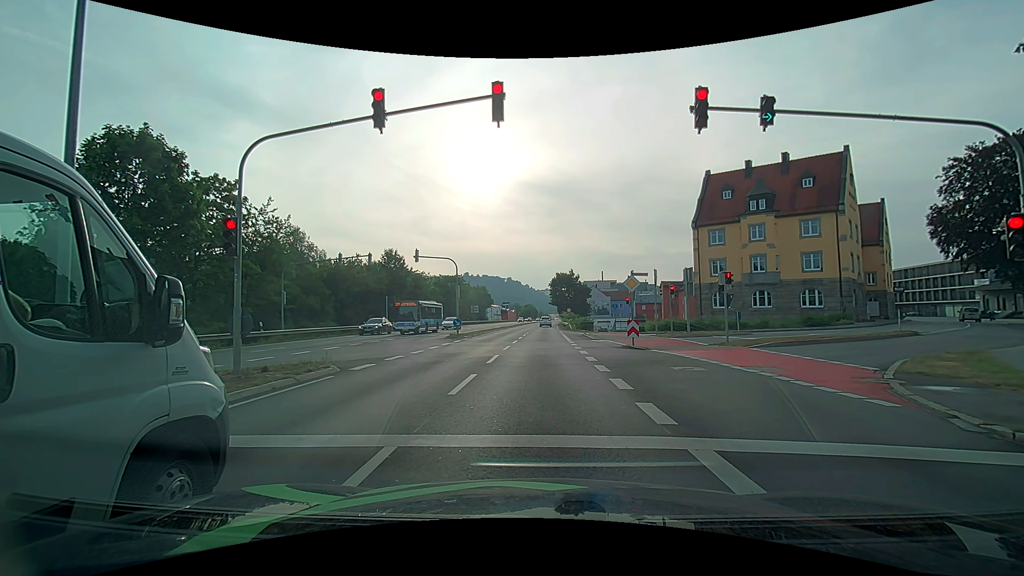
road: primary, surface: asphalt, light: Day
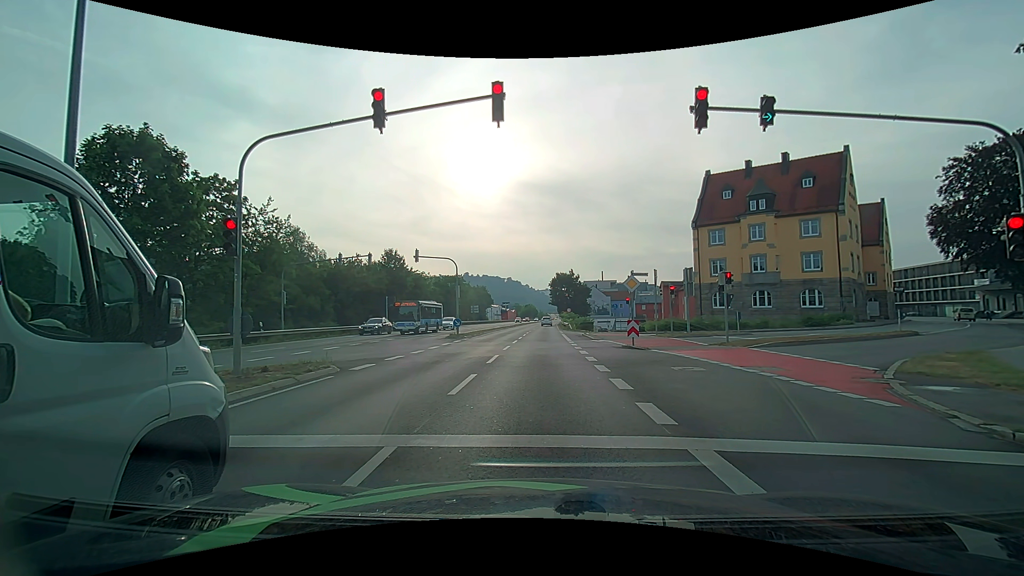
(0.0, 0.0) m; 0°
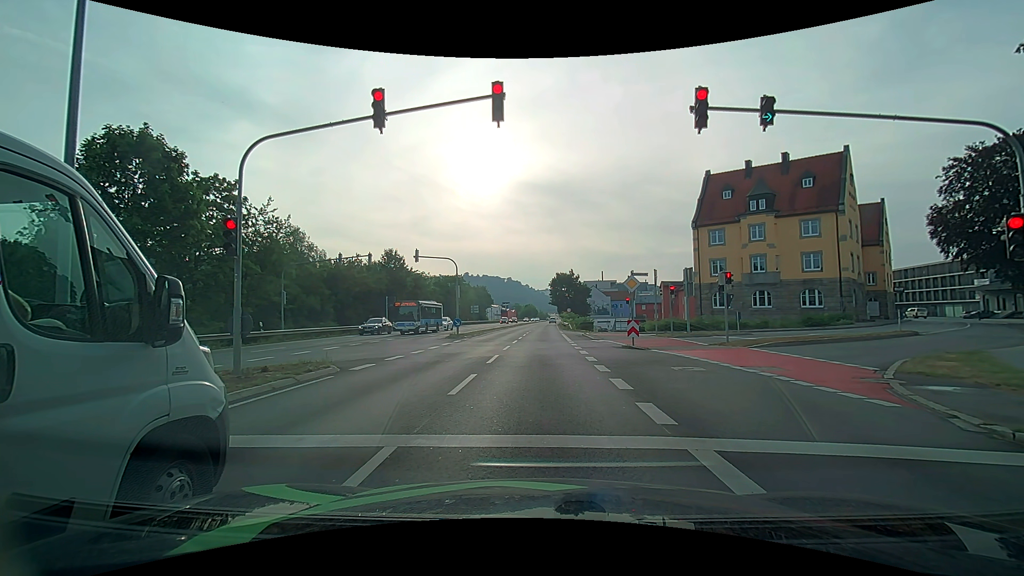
(0.0, 0.0) m; 0°
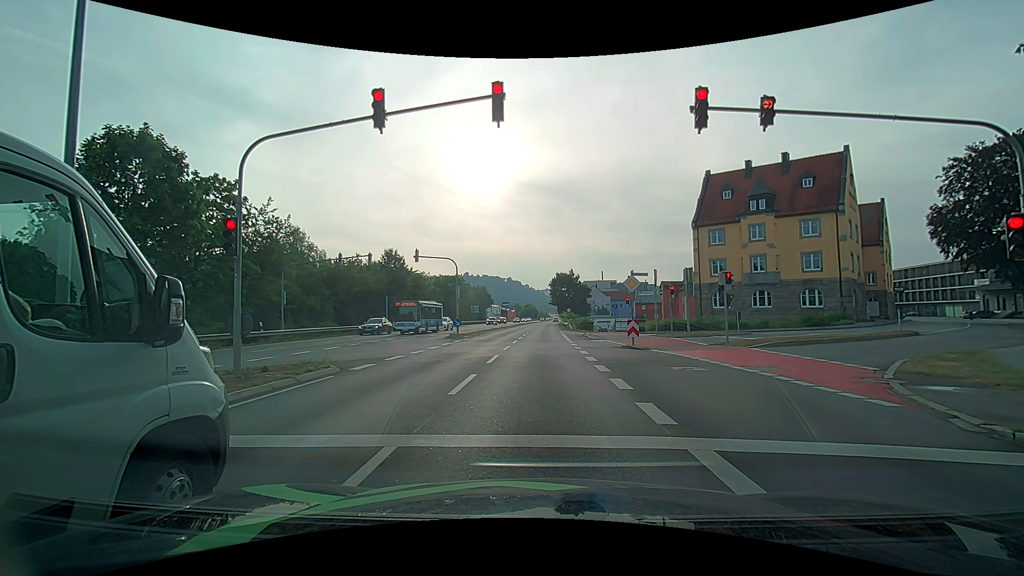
(0.0, 0.0) m; 0°
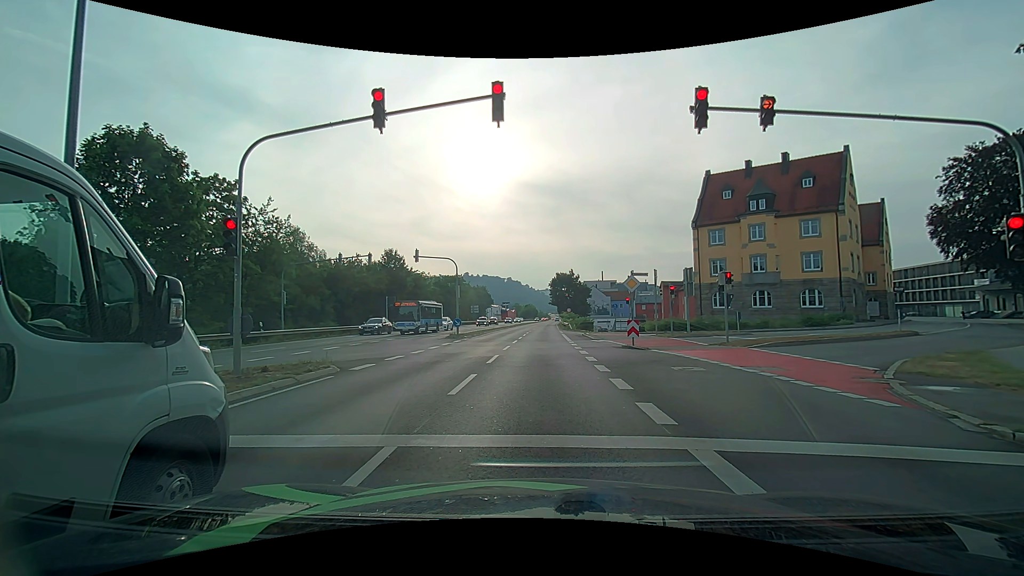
(0.0, 0.0) m; 0°
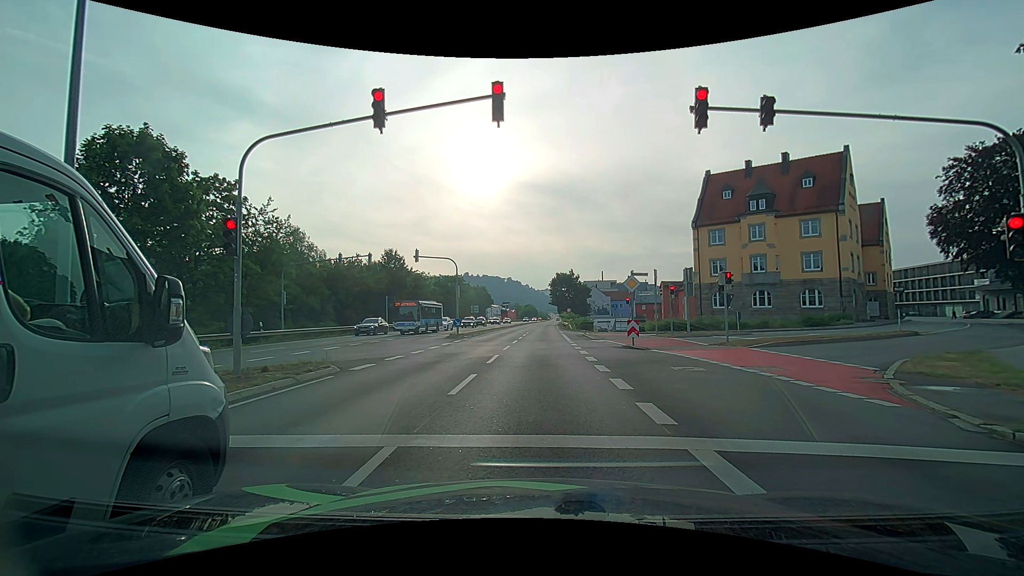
(0.0, 0.0) m; 0°
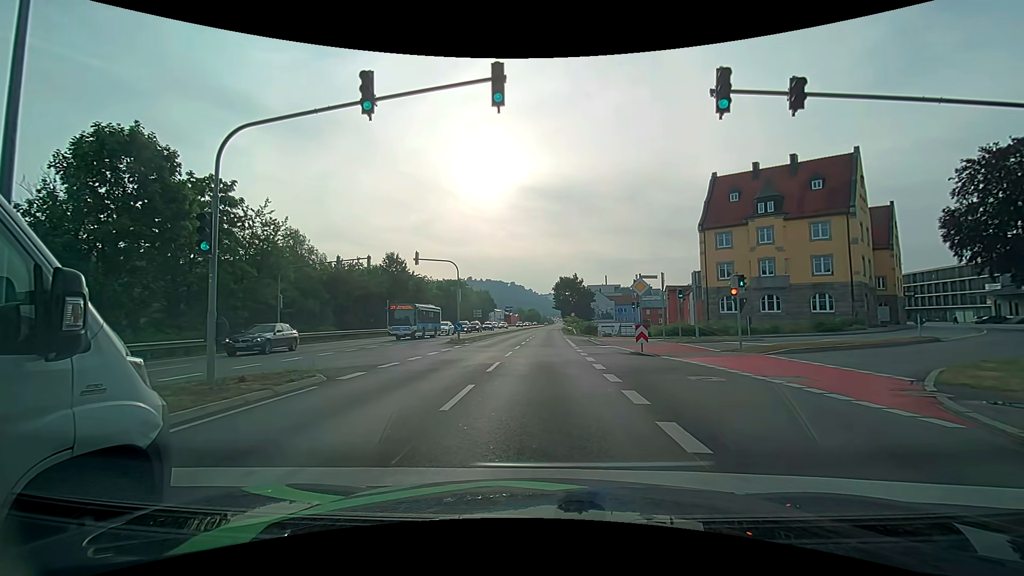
(0.0, +1.2) m; +1°
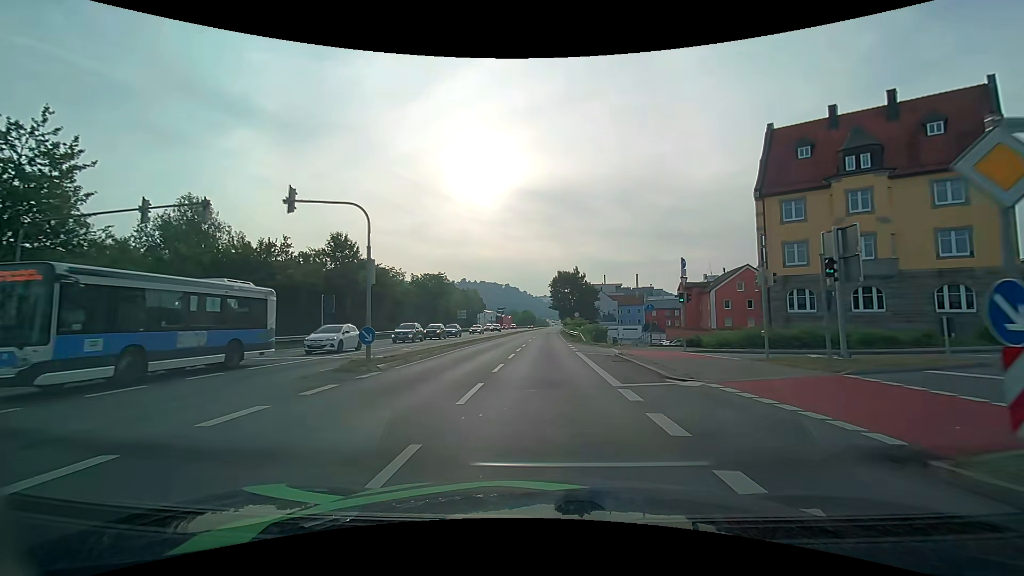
(-0.7, +18.1) m; -2°
(0, +10) (0, +20) (0, +30) (+1, +40) (+1, +50) (+1, +60) (+2, +70) (+2, +80) (+2, +90) (+3, +100) m
